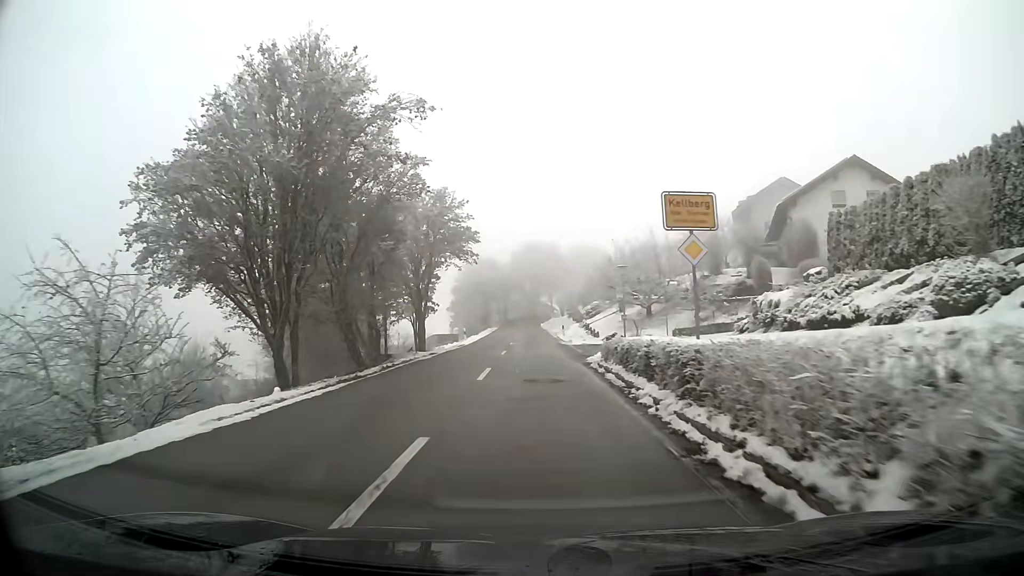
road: tertiary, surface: asphalt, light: Day
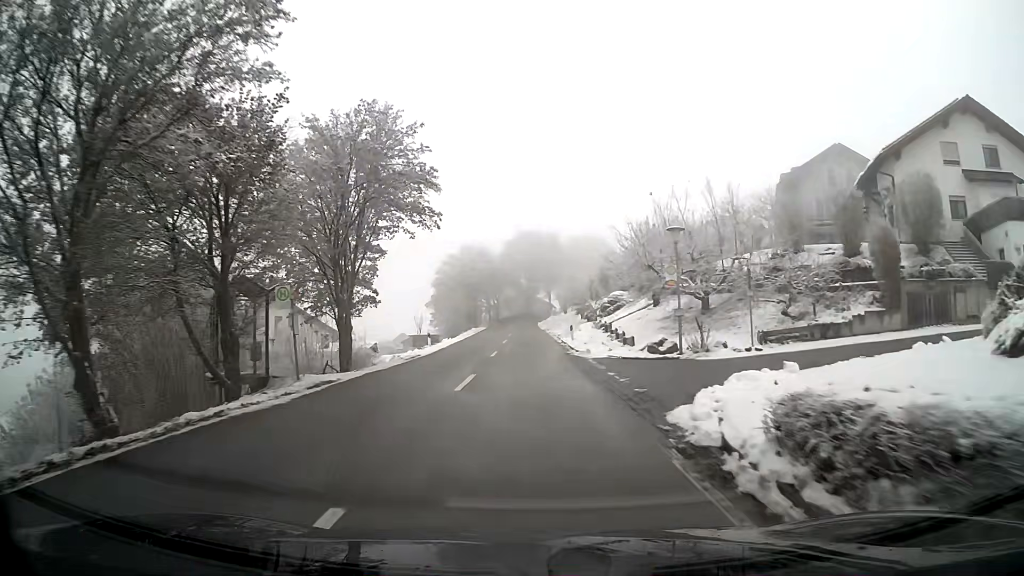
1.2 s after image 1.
(0.0, +15.3) m; 0°
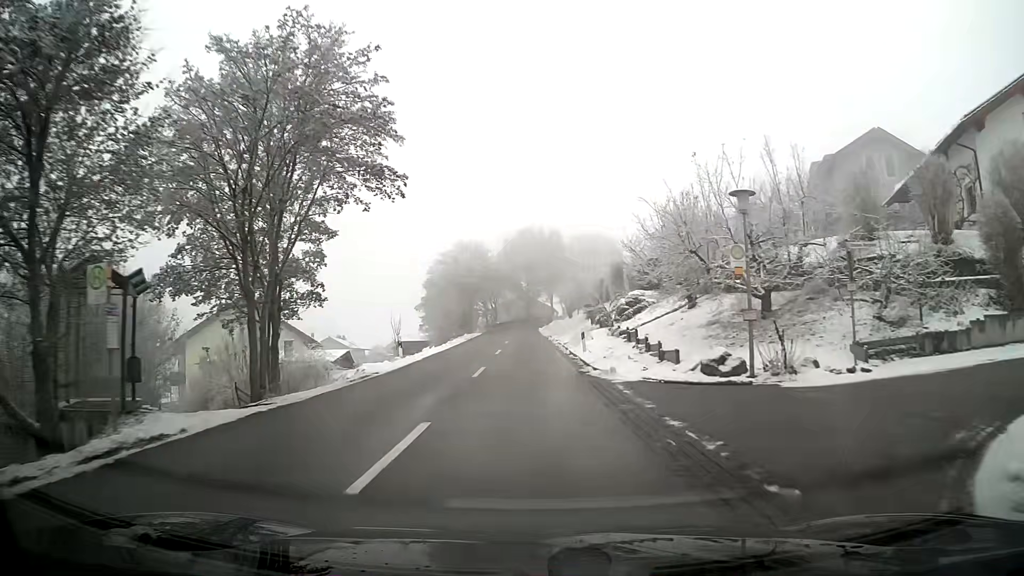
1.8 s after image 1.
(0.0, +7.5) m; 0°
(0, +10) (0, +20) (0, +30) (0, +40) (0, +50) (-1, +60) (-1, +70) (0, +80) (+2, +90) (+7, +98) m
